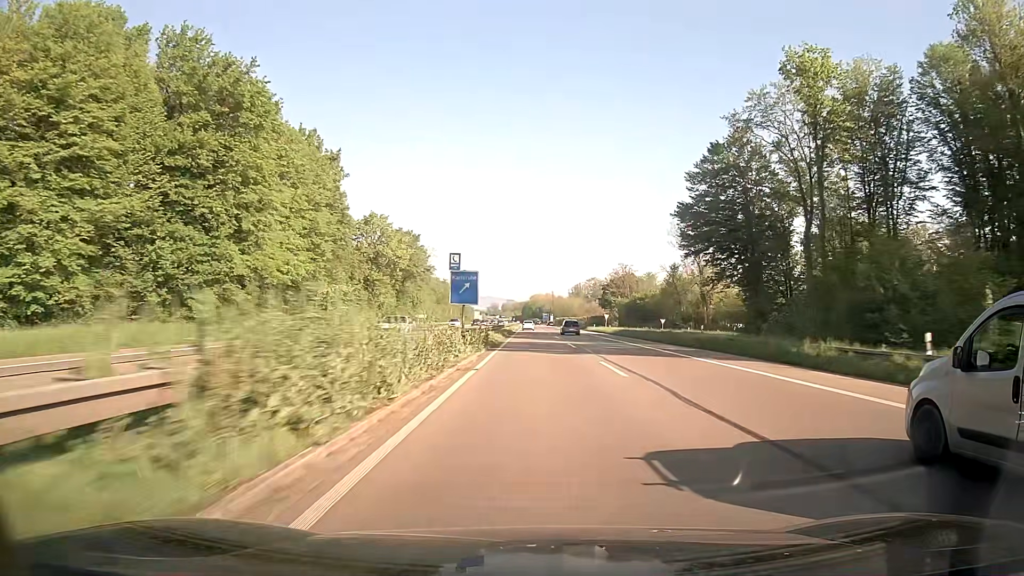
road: trunk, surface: asphalt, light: Day
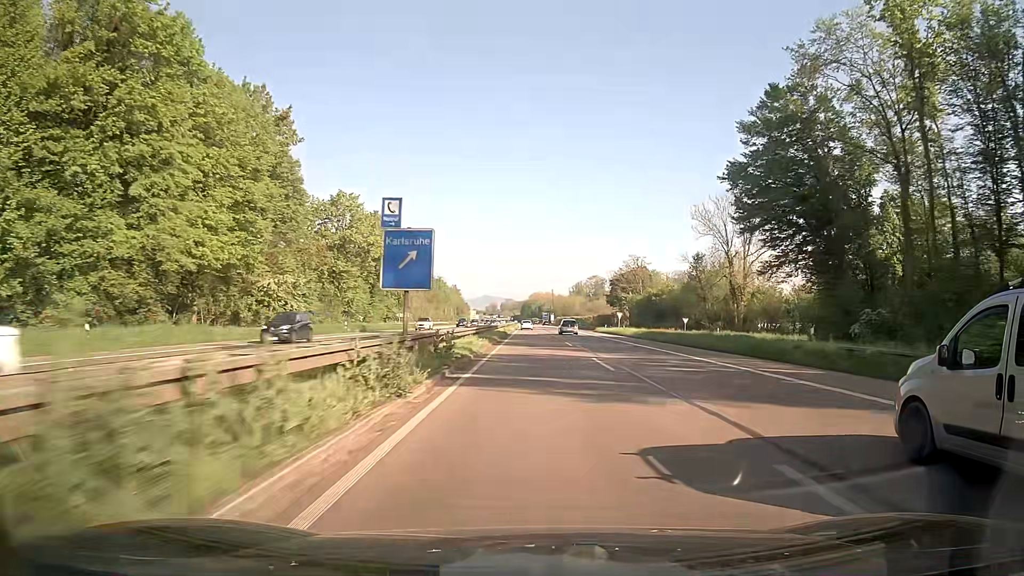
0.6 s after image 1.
(0.0, +16.3) m; 0°
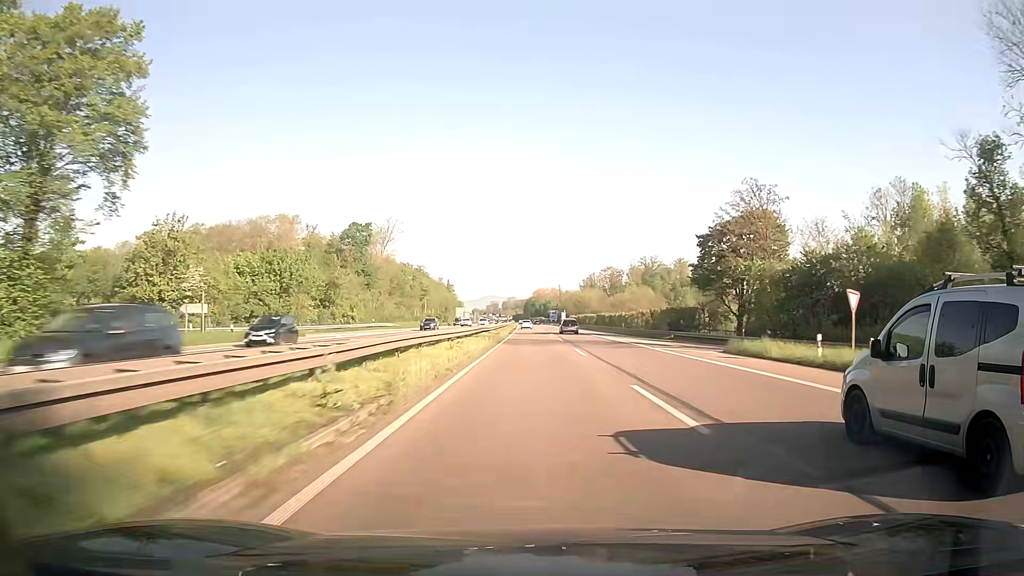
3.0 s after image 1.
(+0.1, +65.5) m; 0°
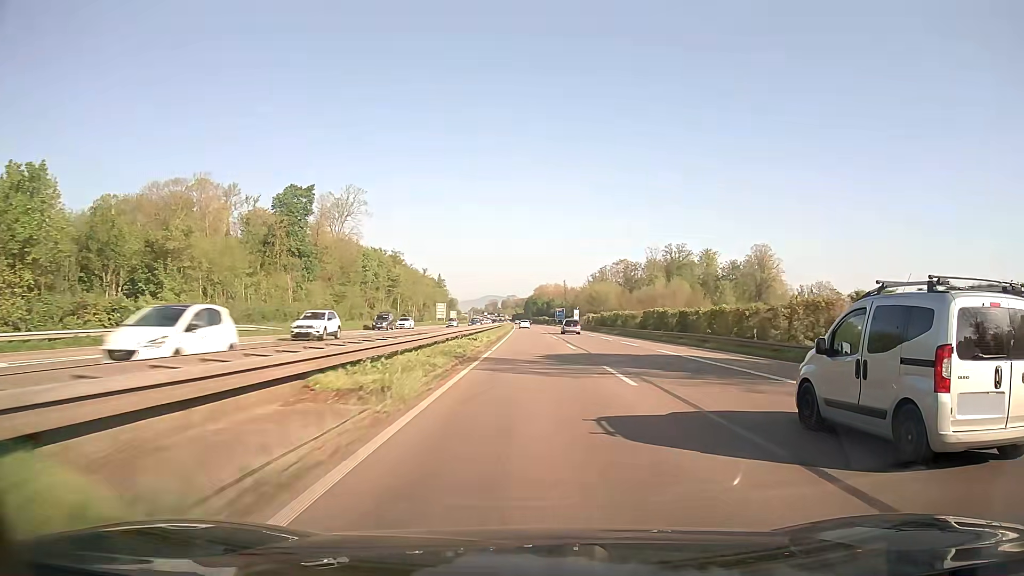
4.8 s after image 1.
(-0.1, +49.1) m; 0°
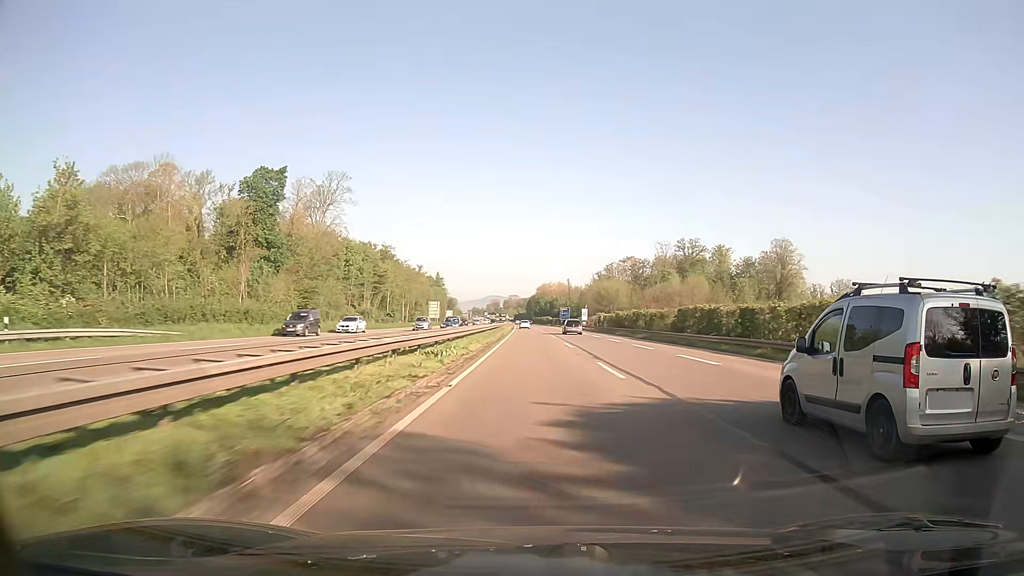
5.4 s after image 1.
(0.0, +16.3) m; 0°
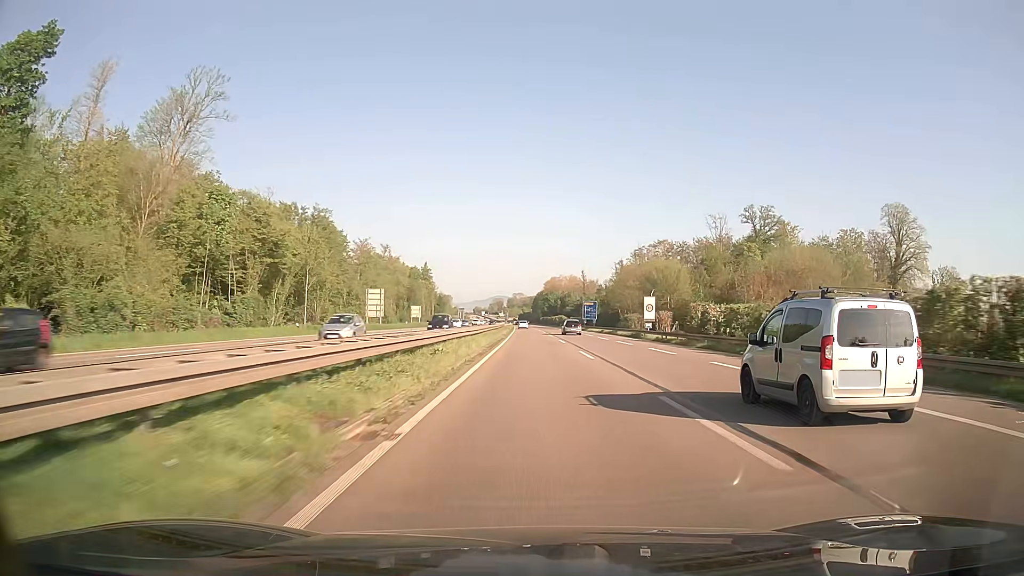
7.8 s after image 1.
(-0.5, +65.0) m; -1°
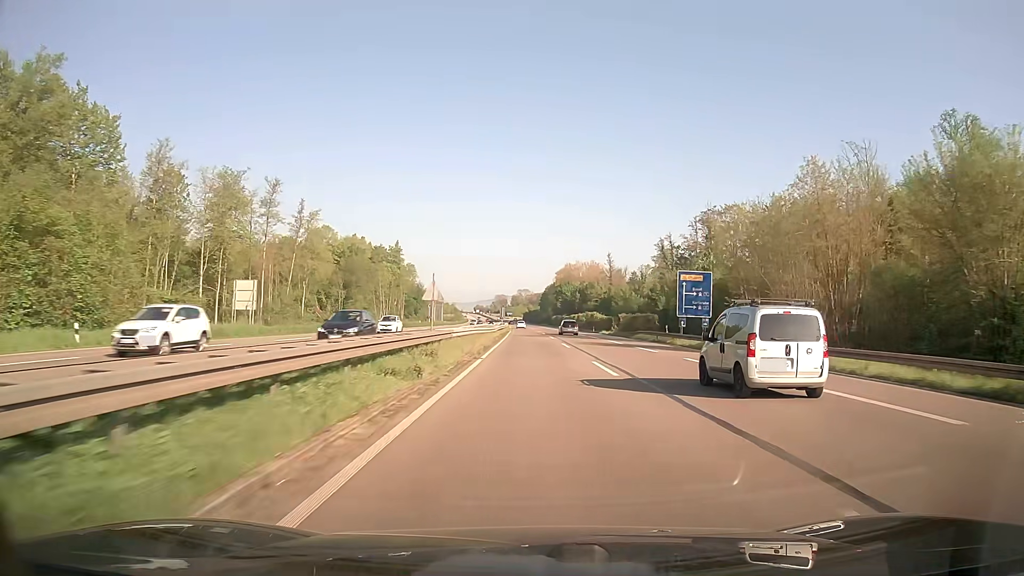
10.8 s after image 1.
(-0.5, +80.7) m; -1°
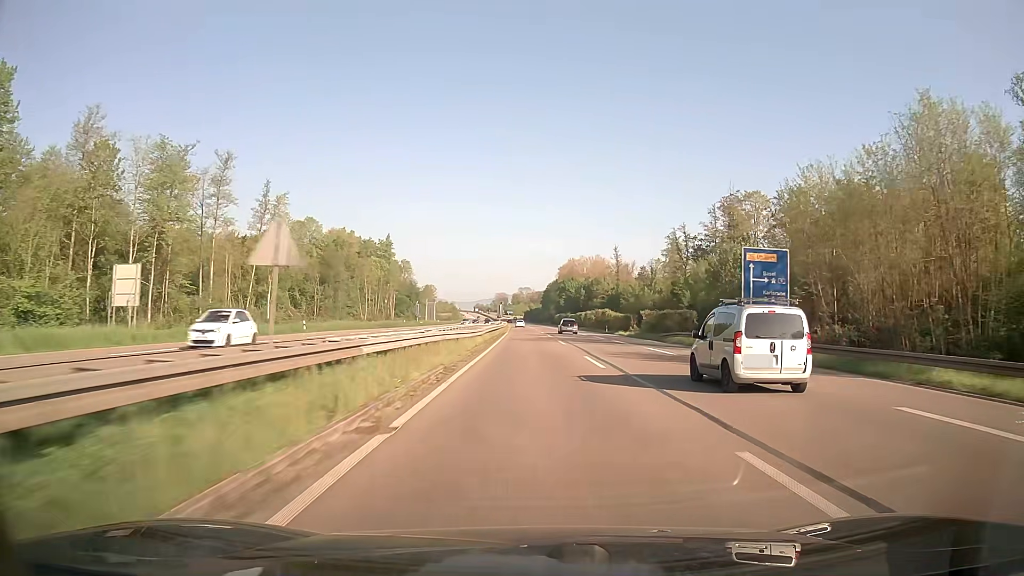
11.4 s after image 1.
(0.0, +16.1) m; 0°
(0, +10) (0, +20) (0, +30) (0, +40) (0, +50) (0, +60) (0, +70) (0, +80) (0, +90) (0, +100) m
